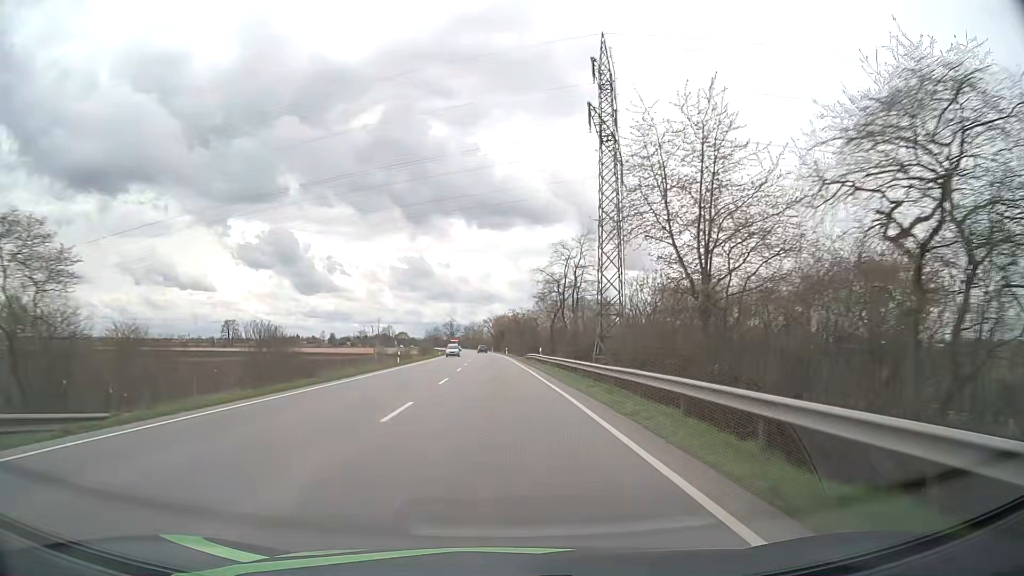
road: primary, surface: asphalt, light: Day
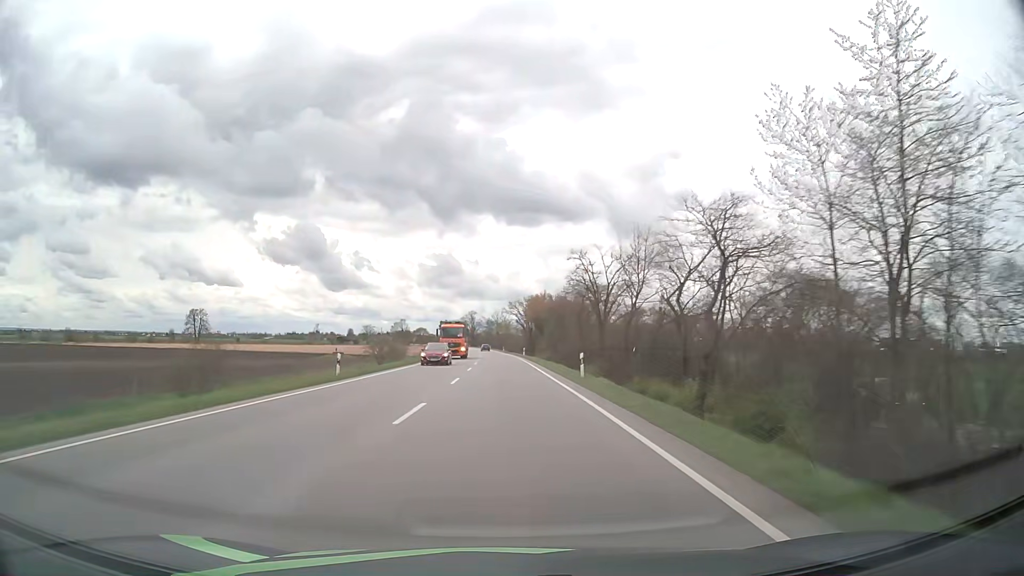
(-1.8, +72.2) m; -3°
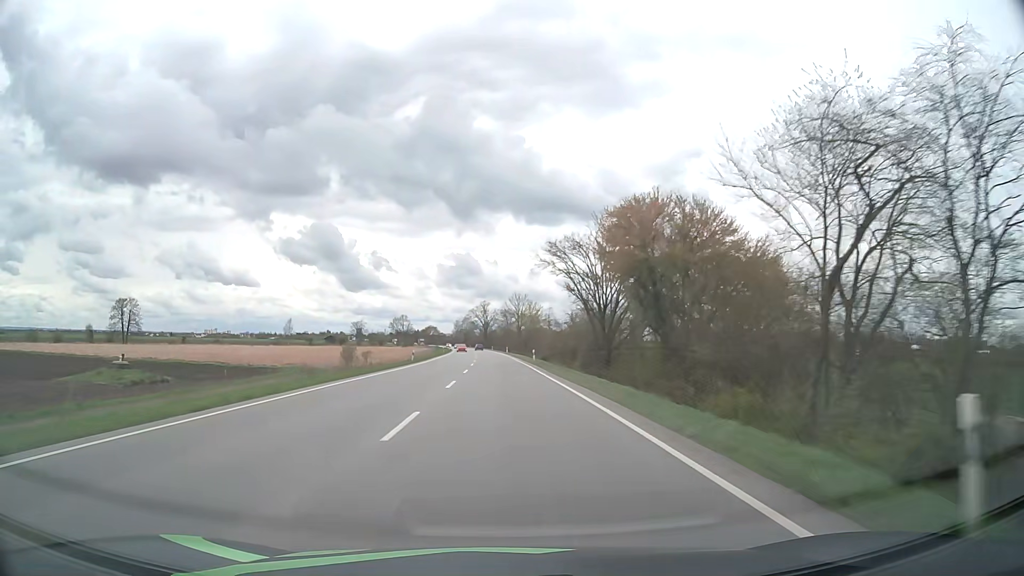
(-0.9, +73.3) m; -2°
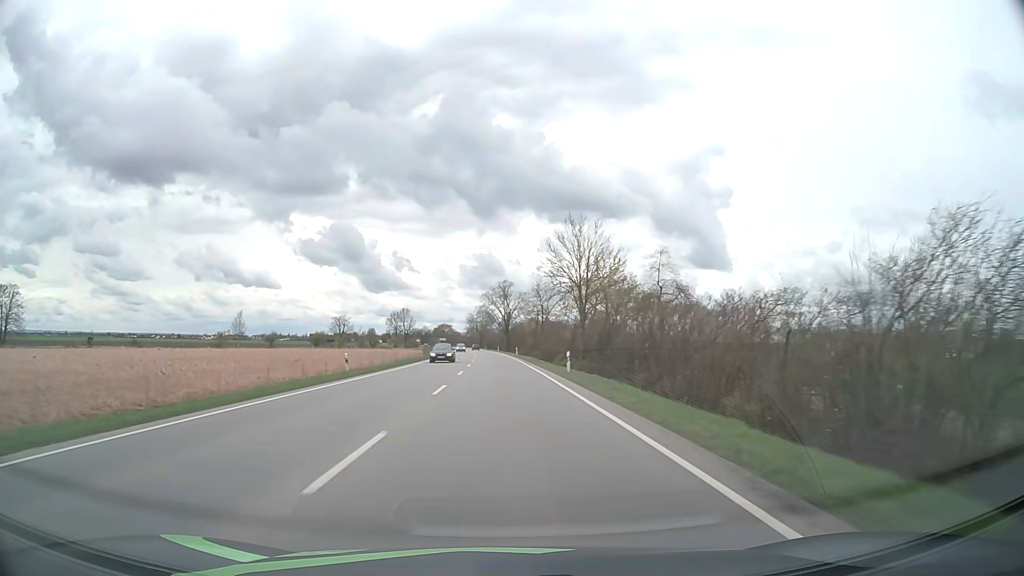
(-1.4, +74.3) m; -2°
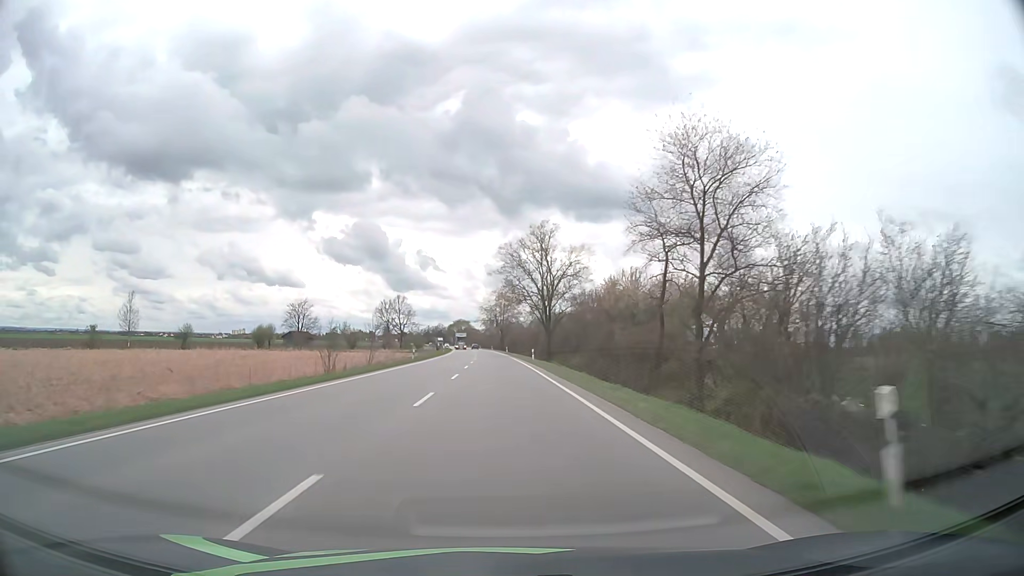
(-1.4, +75.1) m; -2°
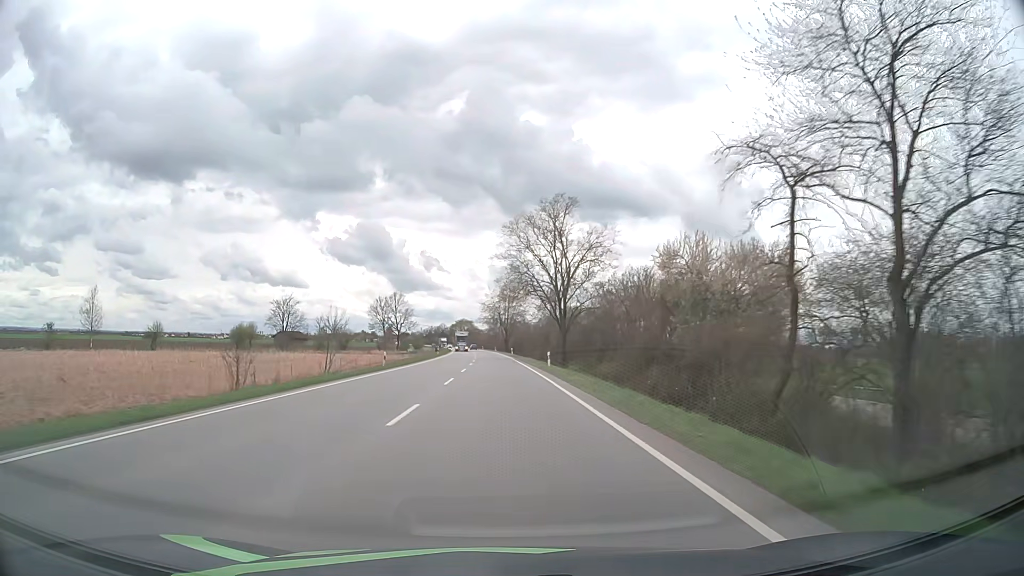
(-0.1, +15.1) m; 0°
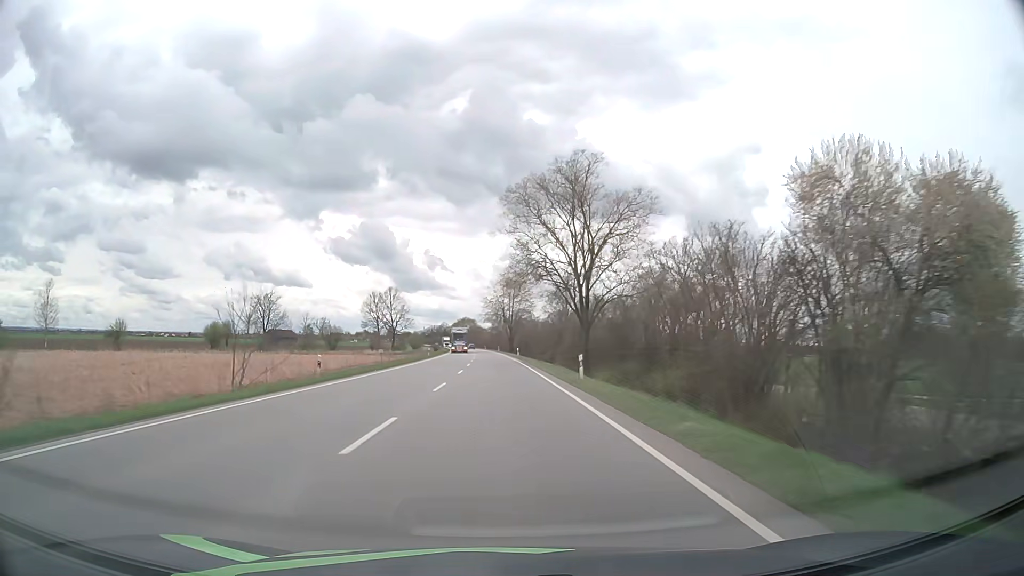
(0.0, +15.1) m; 0°
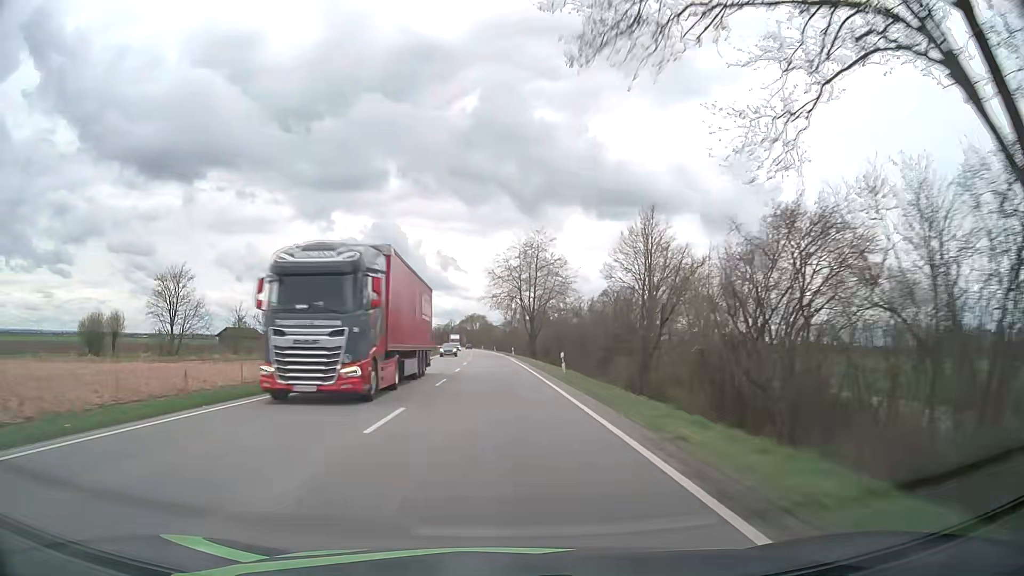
(-0.4, +45.6) m; -1°
(0, +10) (0, +20) (0, +30) (0, +40) (-1, +50) (-1, +60) (-1, +70) (-2, +80) (-2, +90) (-3, +100) m
